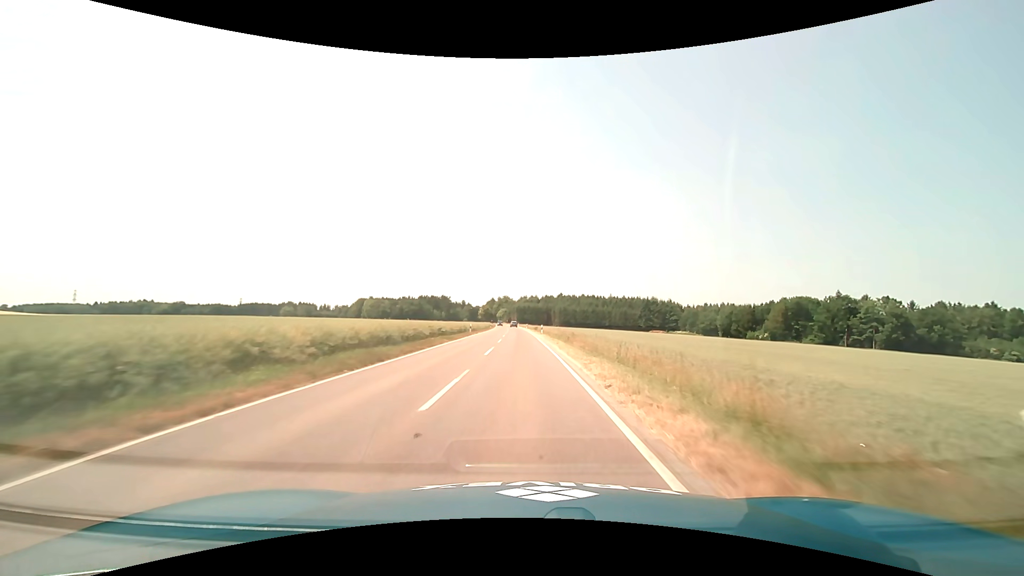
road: tertiary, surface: asphalt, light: Day
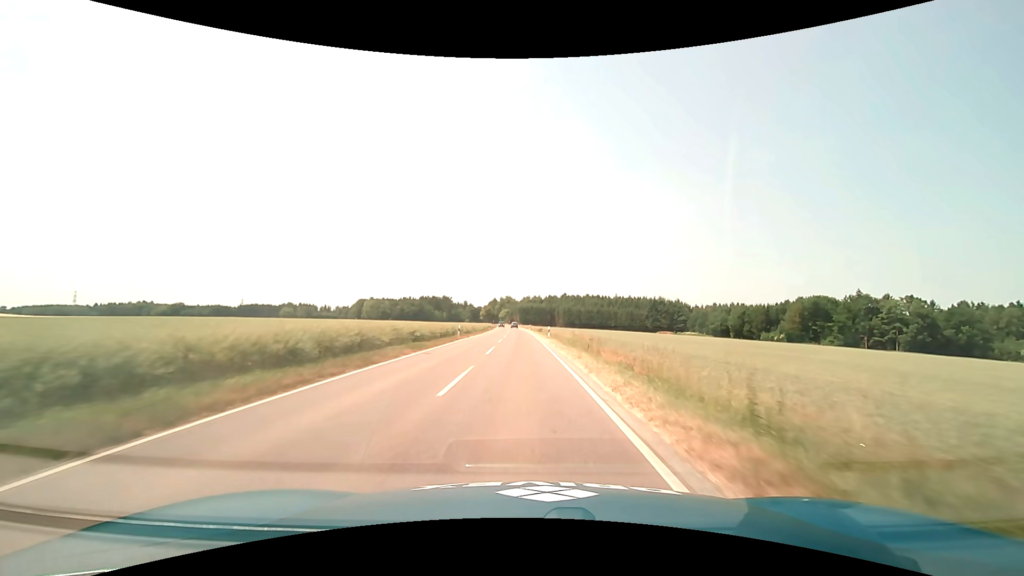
(0.0, +10.9) m; 0°
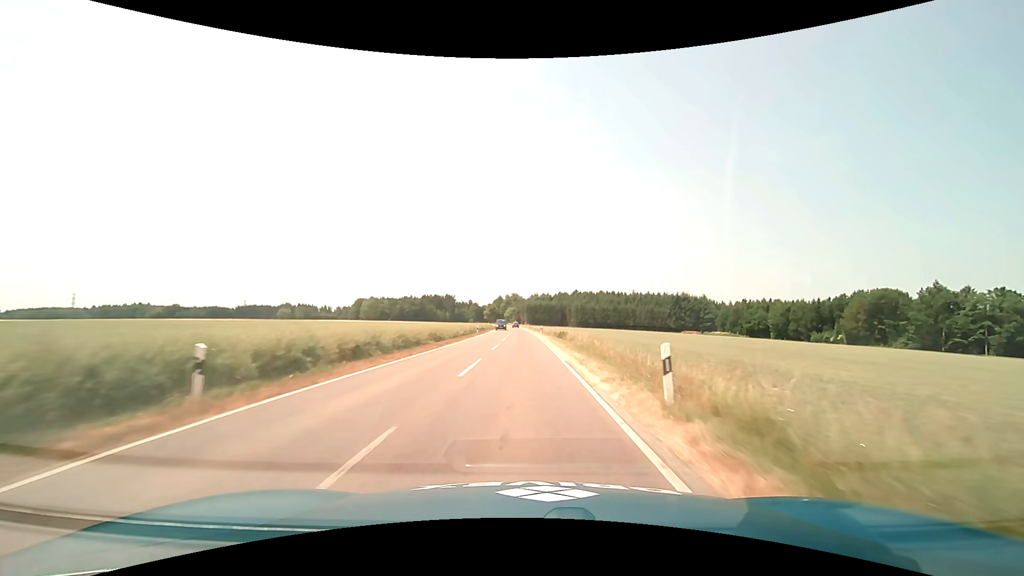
(-0.3, +33.9) m; -1°
(0, +10) (0, +20) (0, +30) (0, +40) (0, +50) (0, +60) (-1, +70) (-1, +80) (-1, +90) (-2, +100) m
